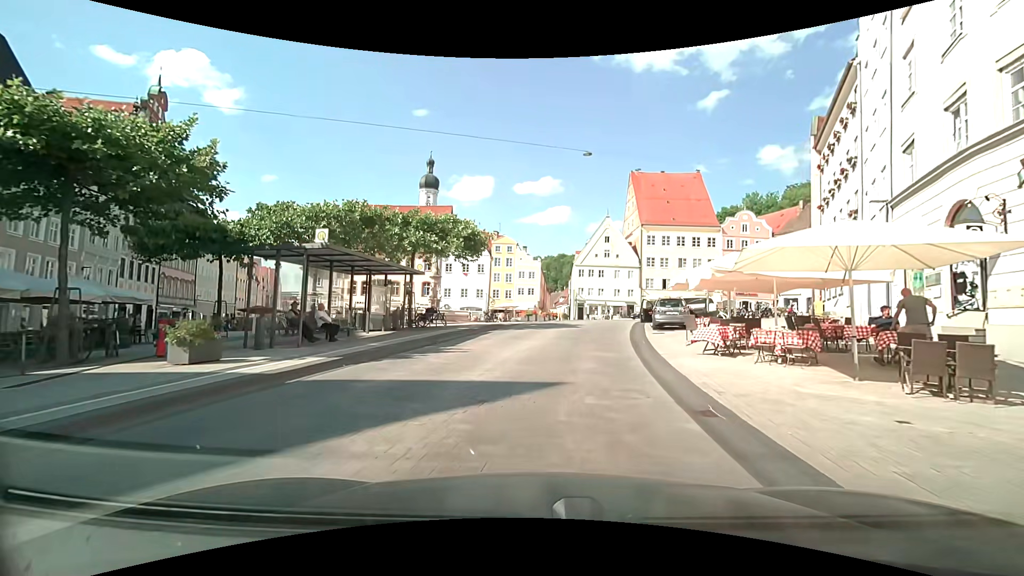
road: secondary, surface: asphalt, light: Day
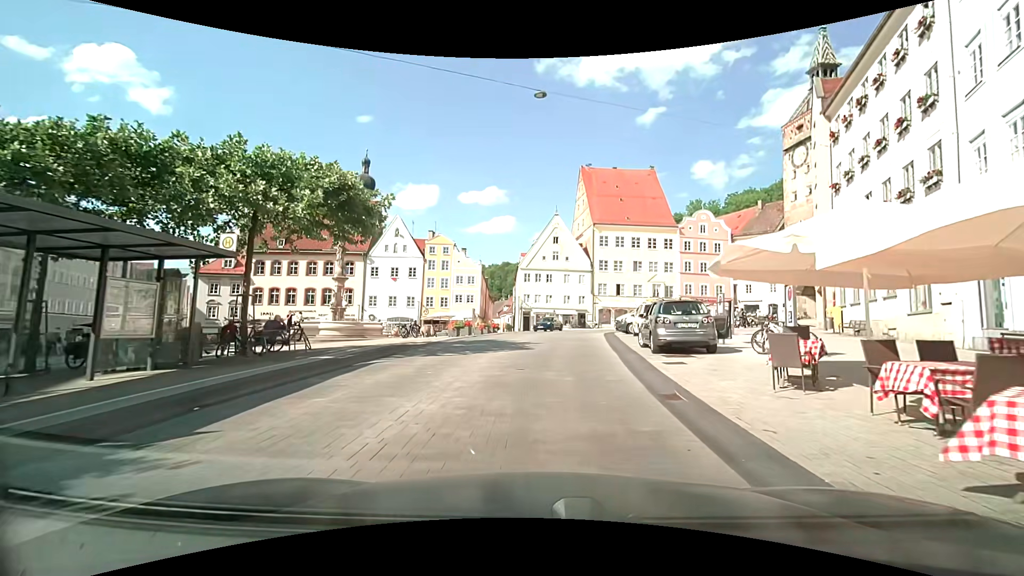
(+0.3, +10.4) m; +6°
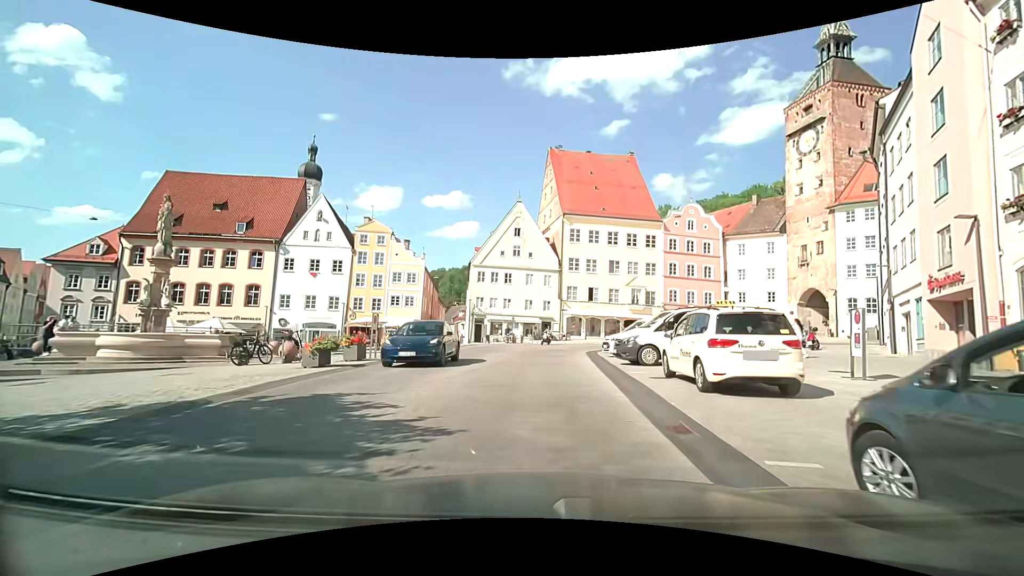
(+0.3, +13.7) m; +3°
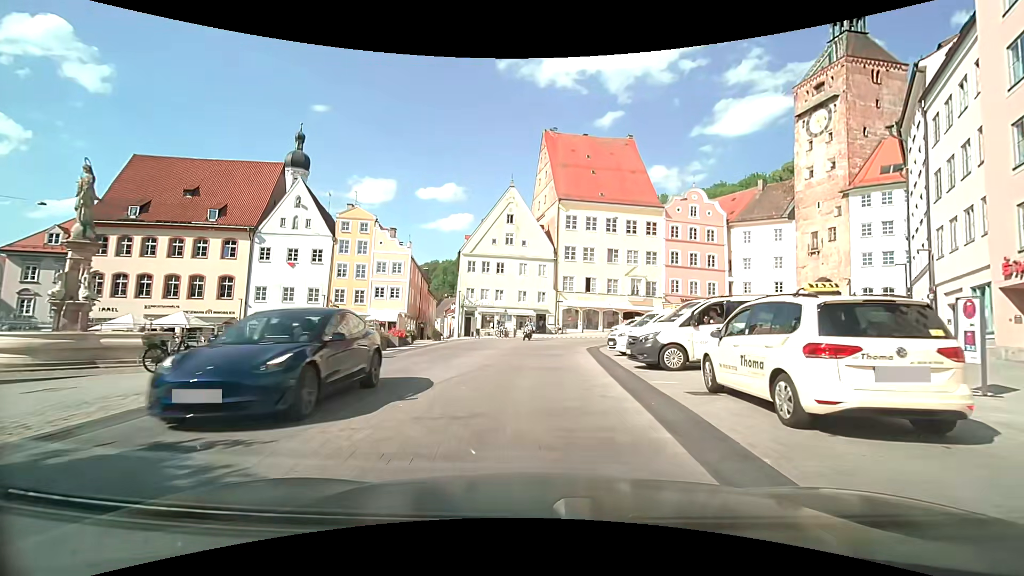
(0.0, +3.7) m; +1°
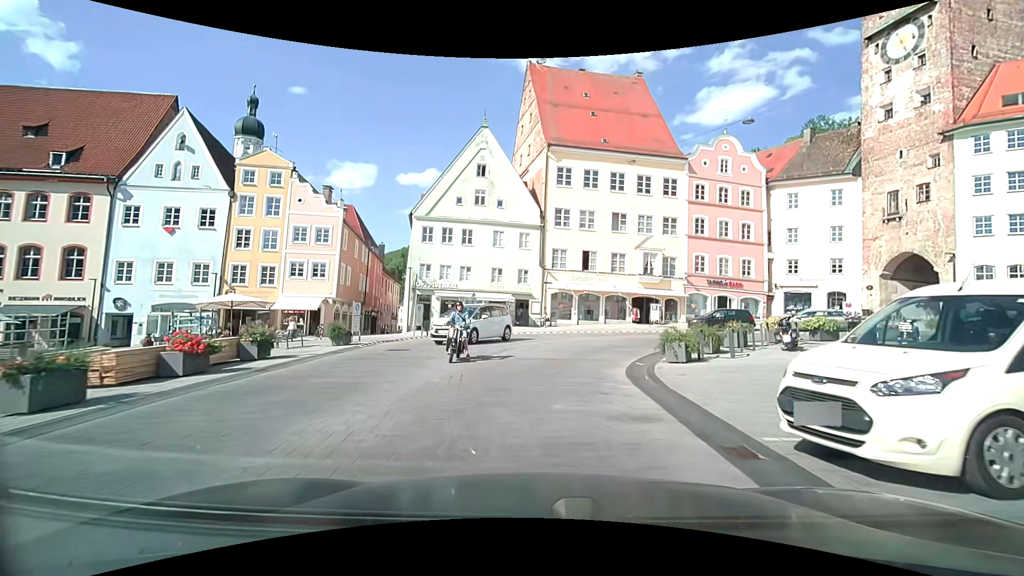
(0.0, +15.0) m; +2°
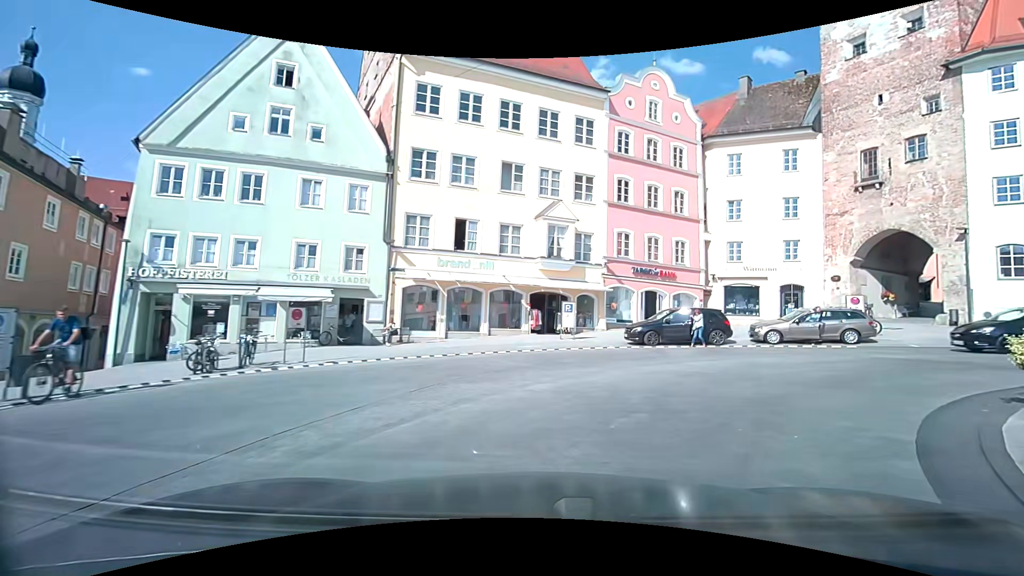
(+1.2, +16.3) m; +14°
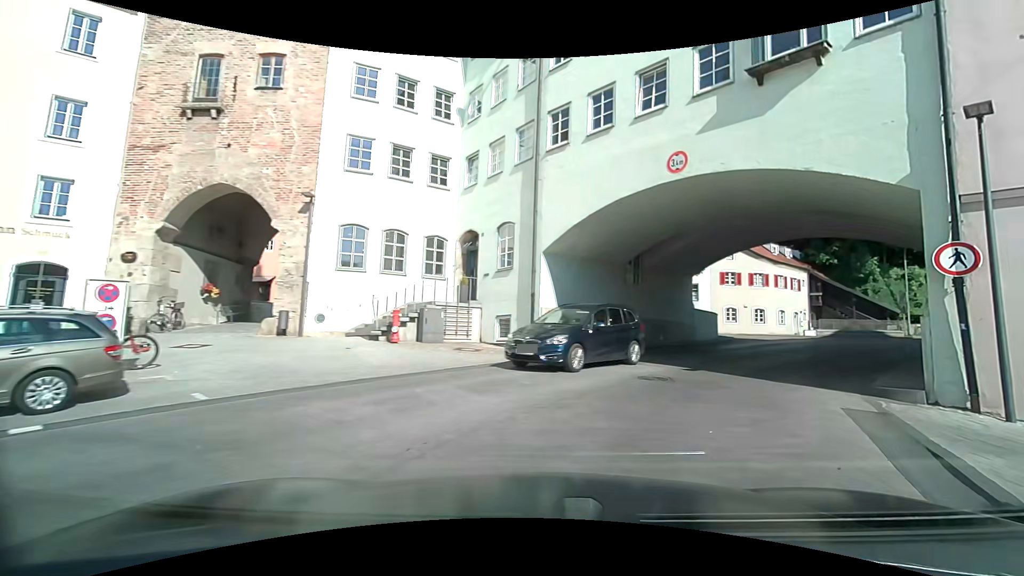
(+7.5, +12.9) m; +64°
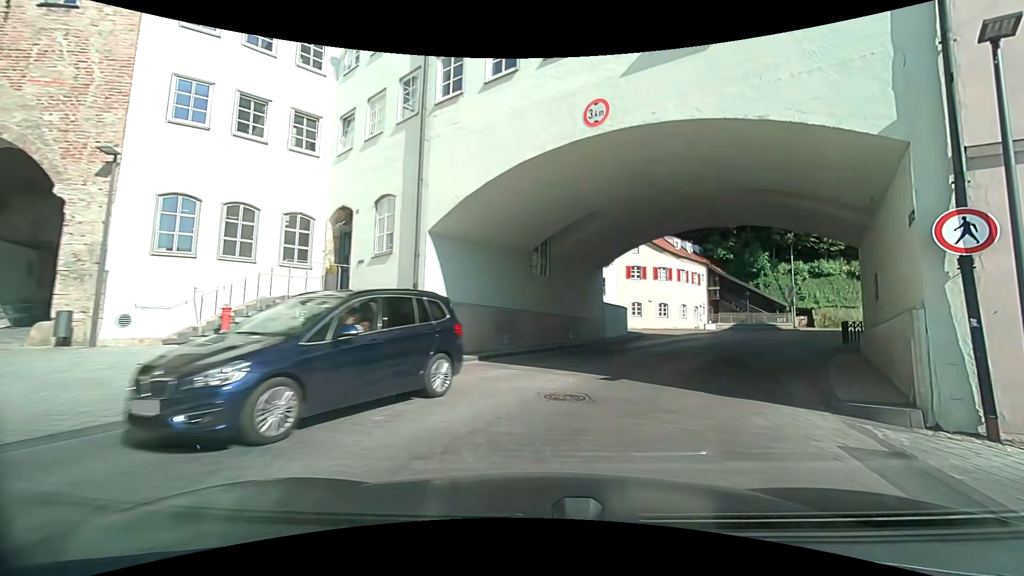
(+0.4, +3.4) m; +11°
